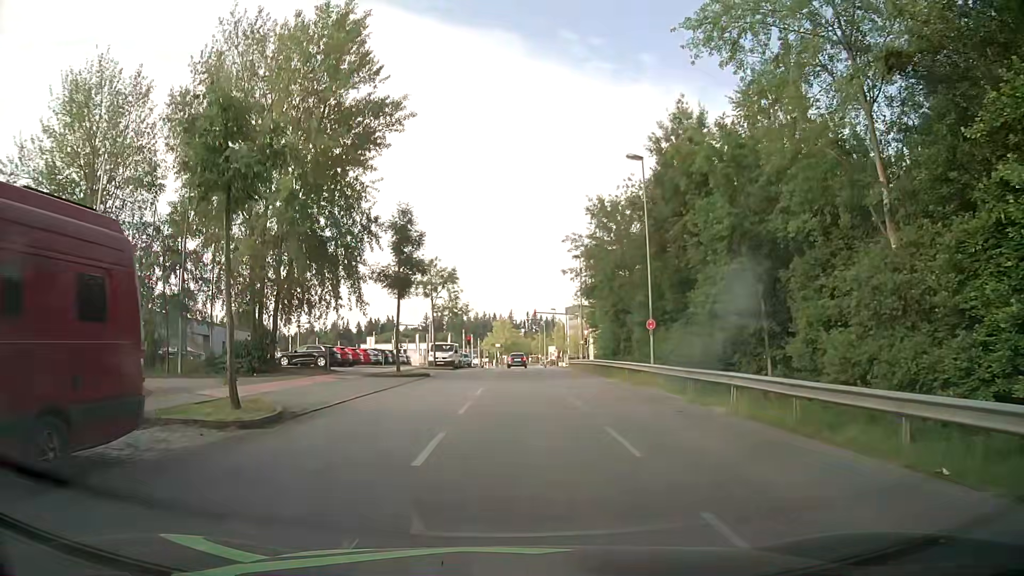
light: Day
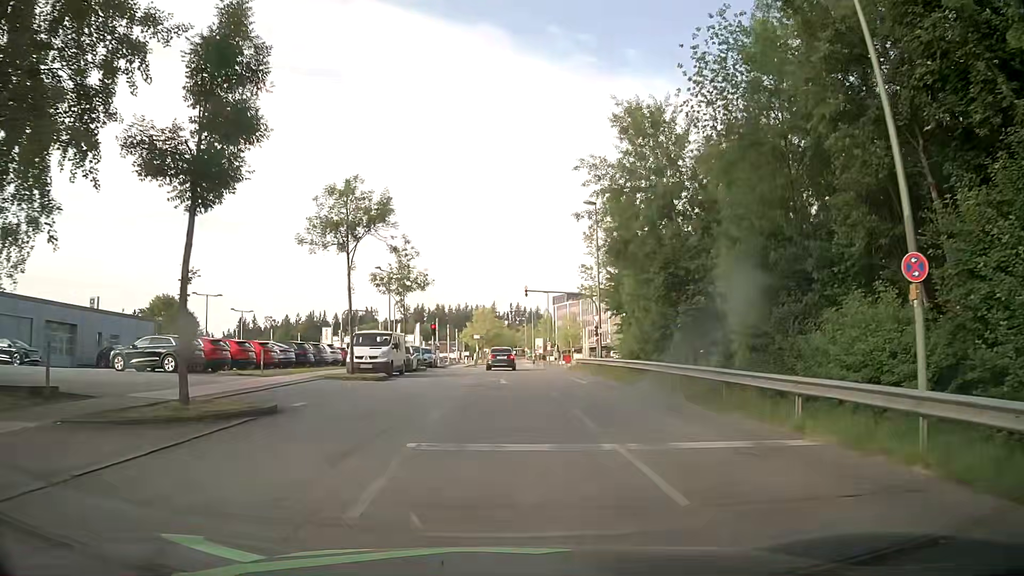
(+0.4, +20.9) m; +1°
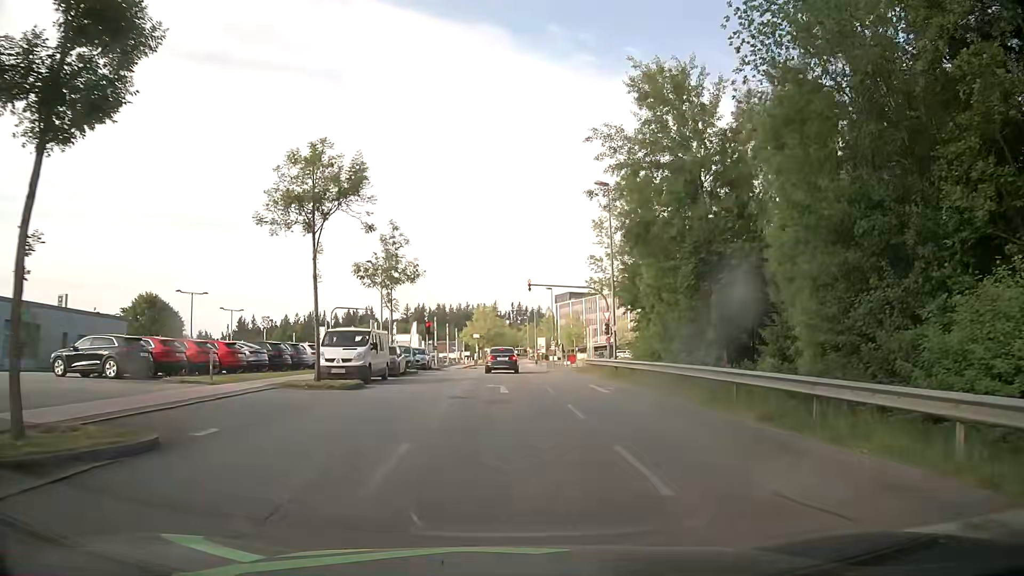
(+0.1, +4.8) m; +1°
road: residential
(0, +10) (0, +20) (-1, +30) (-1, +40) (-1, +50) (-2, +60) (-6, +69) (-12, +77) (-21, +82) (-30, +86) m
